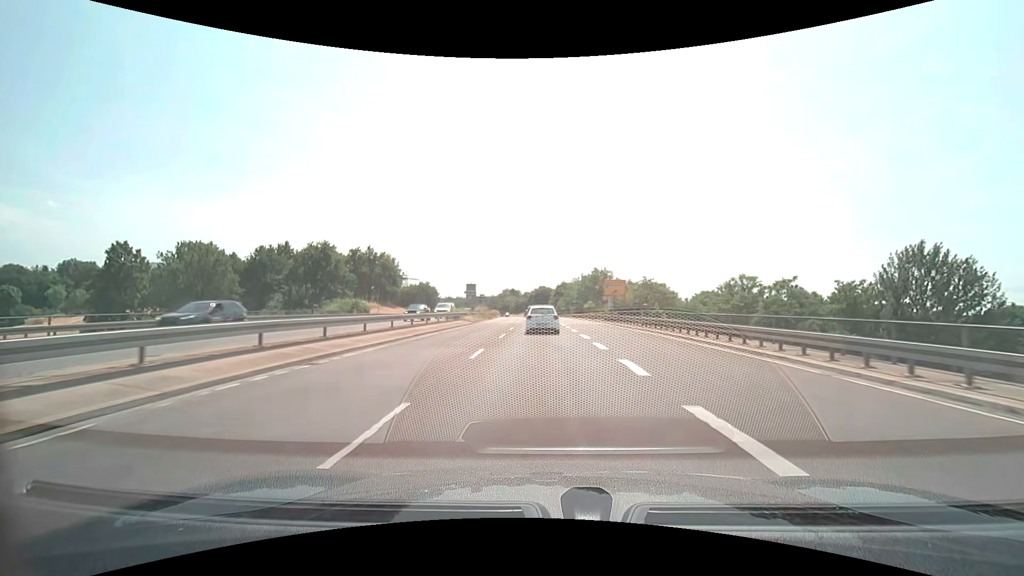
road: trunk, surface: asphalt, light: Day
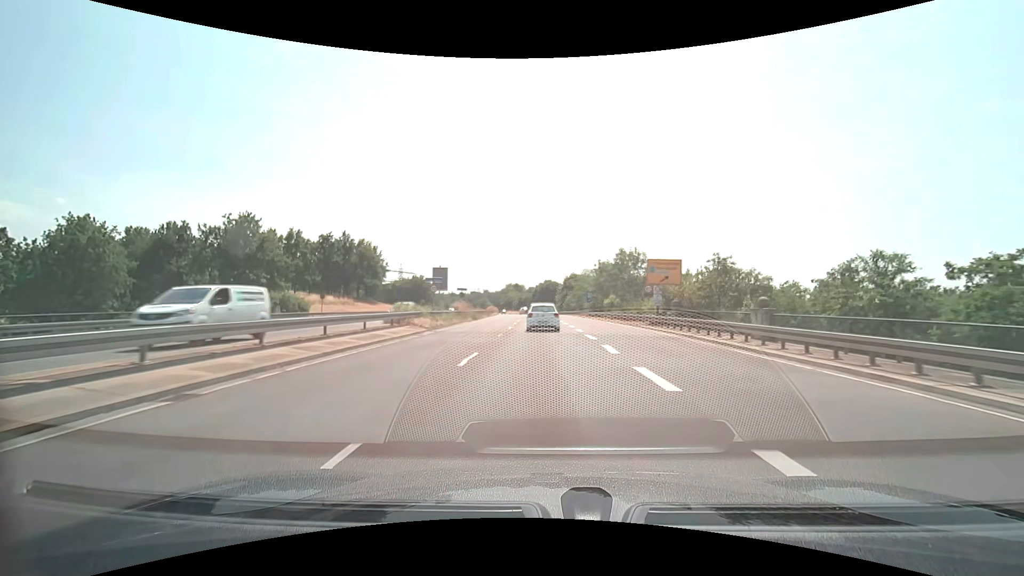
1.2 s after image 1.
(-0.2, +20.1) m; -1°
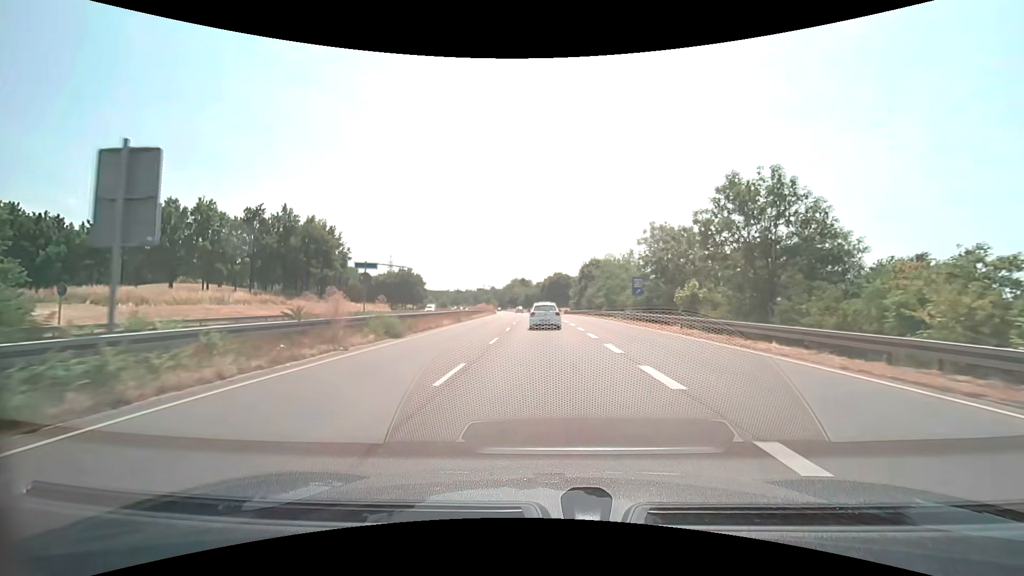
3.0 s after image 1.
(-0.3, +29.7) m; -1°
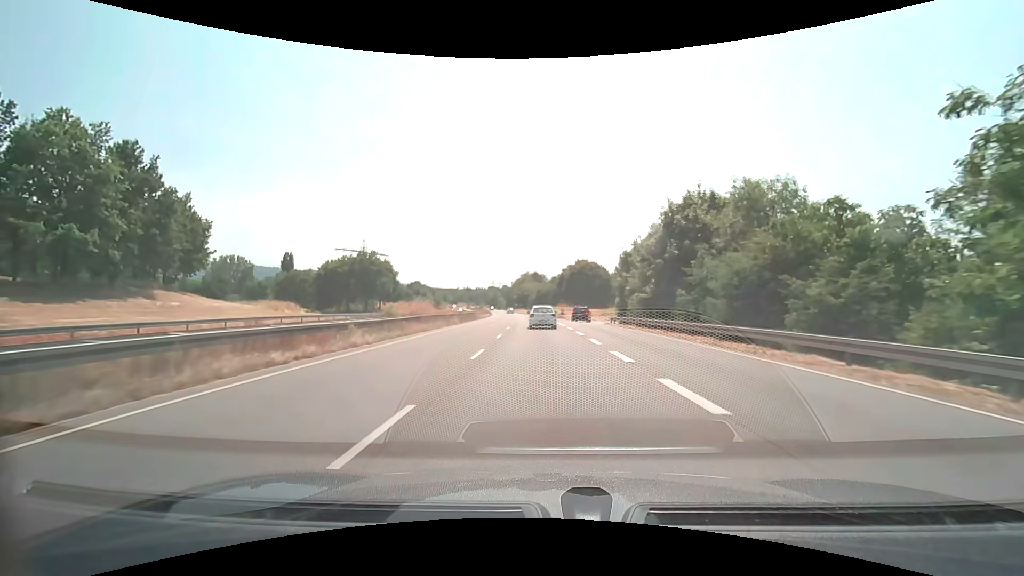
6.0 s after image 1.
(-1.0, +49.8) m; -2°
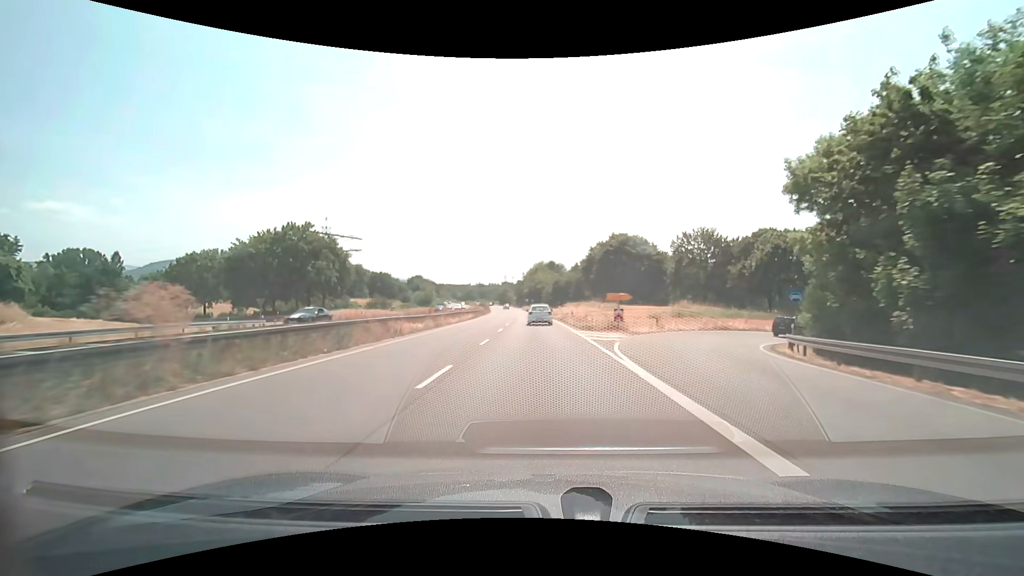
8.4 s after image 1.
(-0.5, +40.7) m; -2°
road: trunk_link
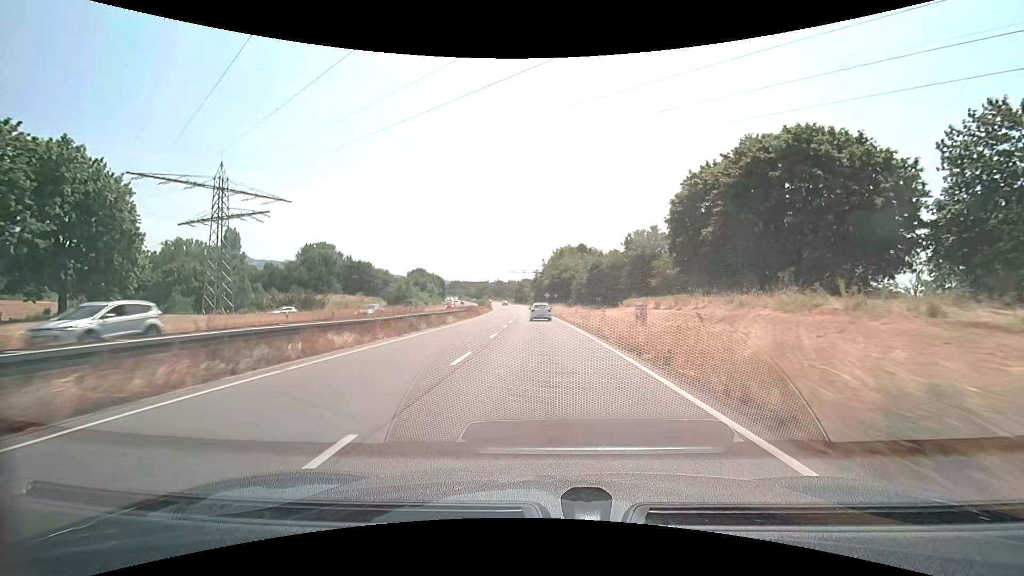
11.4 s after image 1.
(-1.2, +51.3) m; -3°
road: trunk
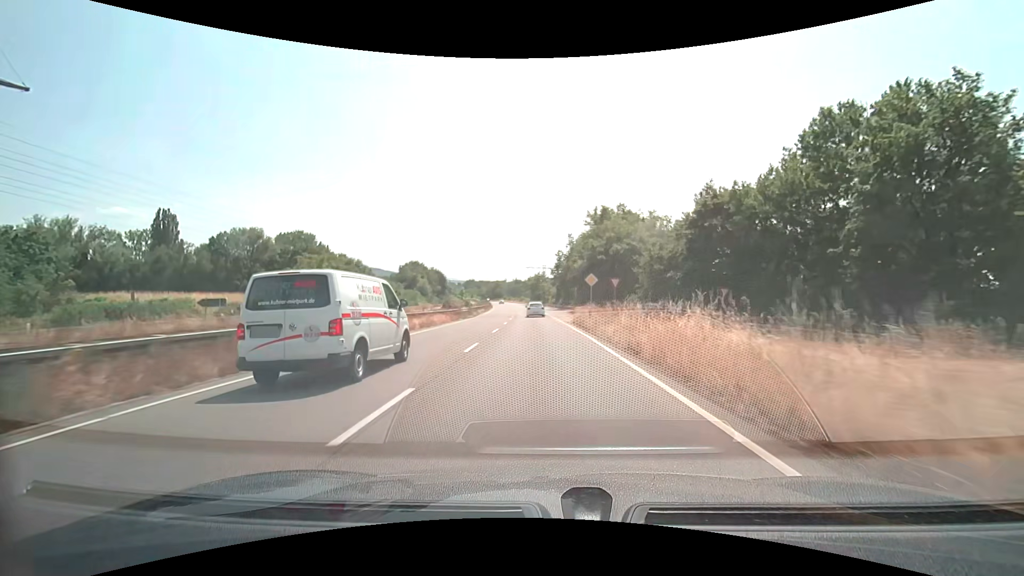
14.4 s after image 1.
(-0.9, +51.4) m; -2°
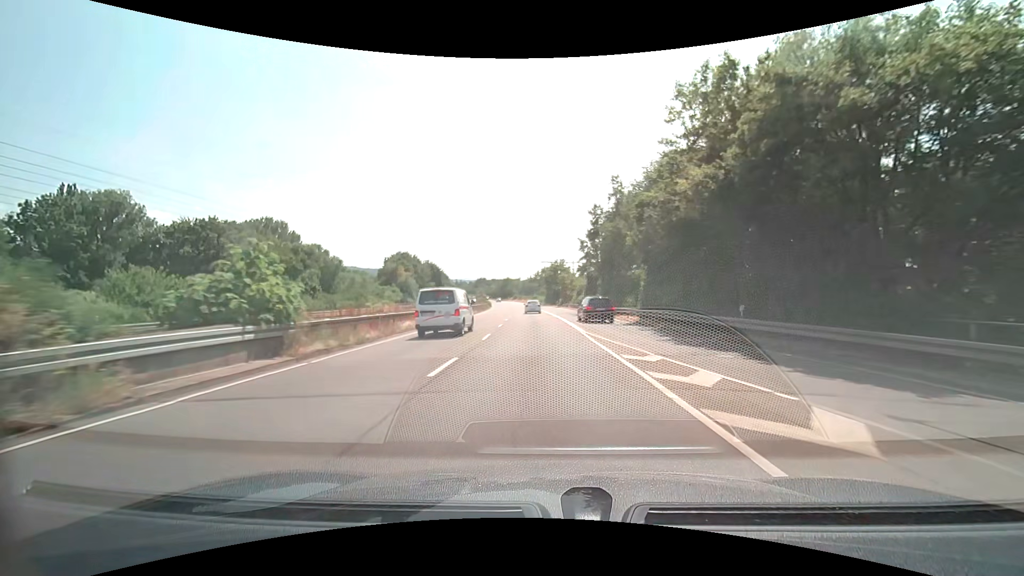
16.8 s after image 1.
(-0.8, +40.9) m; -2°
(0, +10) (0, +20) (0, +30) (-1, +40) (-1, +50) (-1, +60) (-2, +70) (-3, +80) (-3, +90) (-4, +100) m
